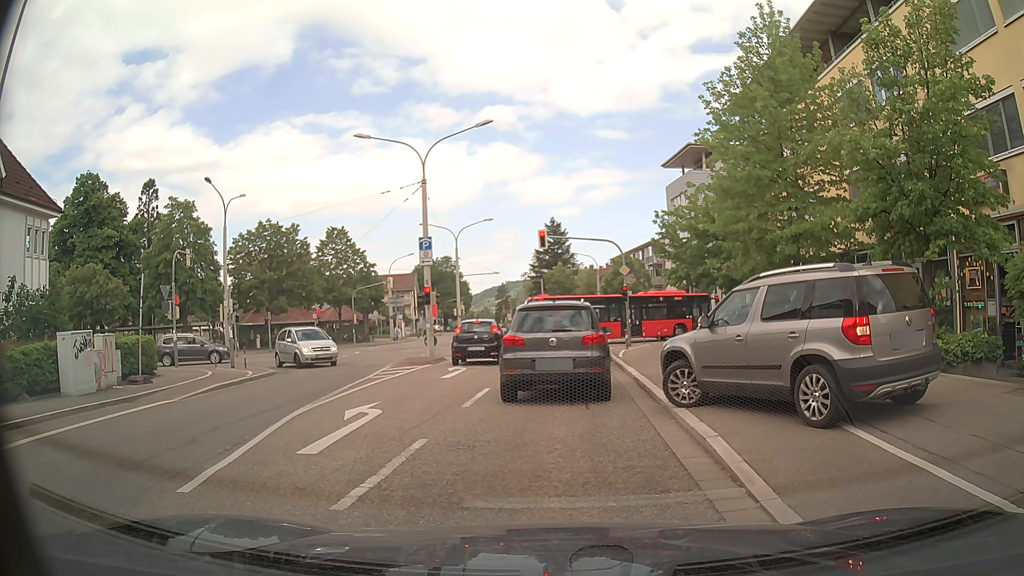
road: tertiary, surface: asphalt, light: Day
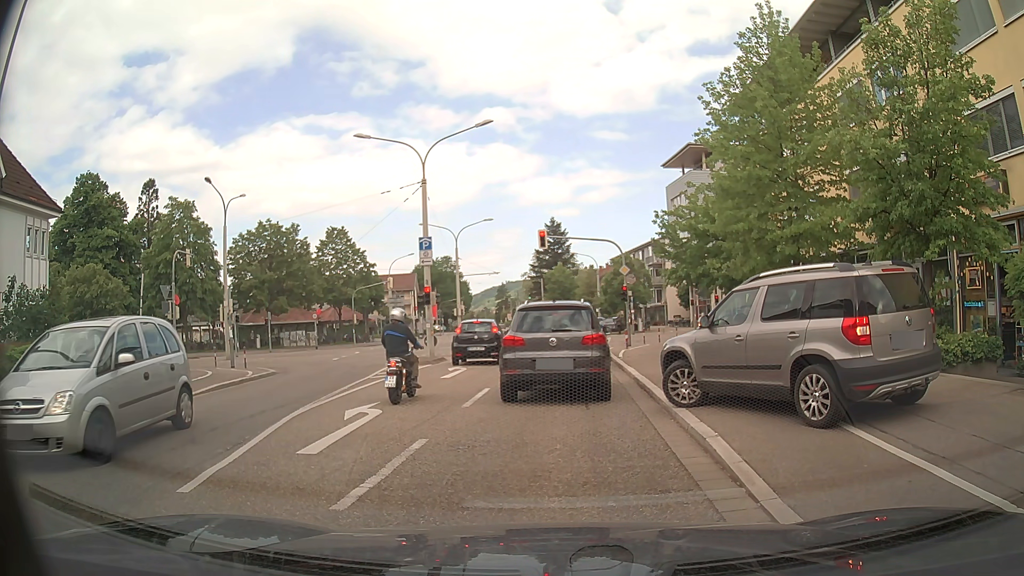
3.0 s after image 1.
(0.0, 0.0) m; 0°
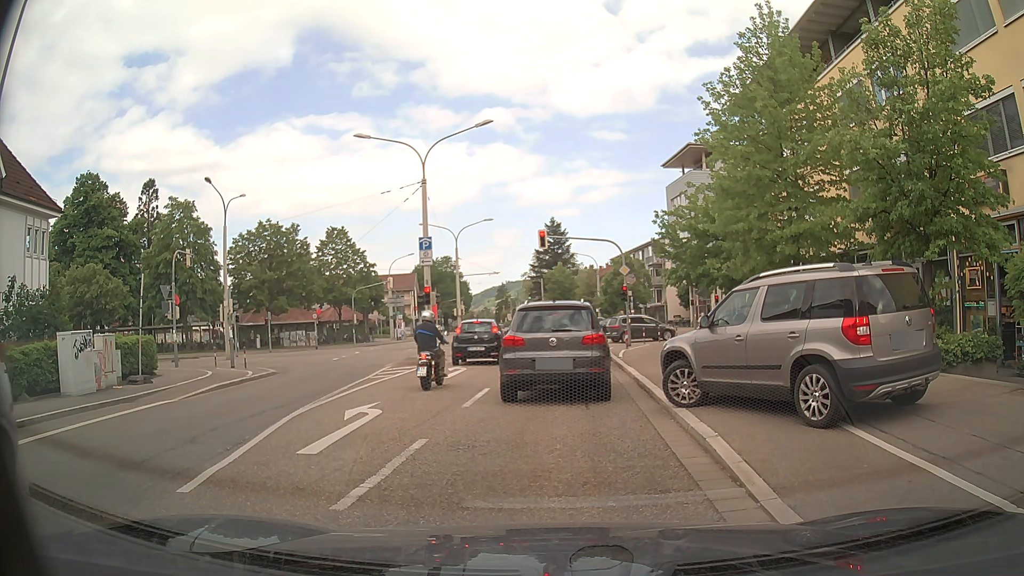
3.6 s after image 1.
(0.0, 0.0) m; 0°
